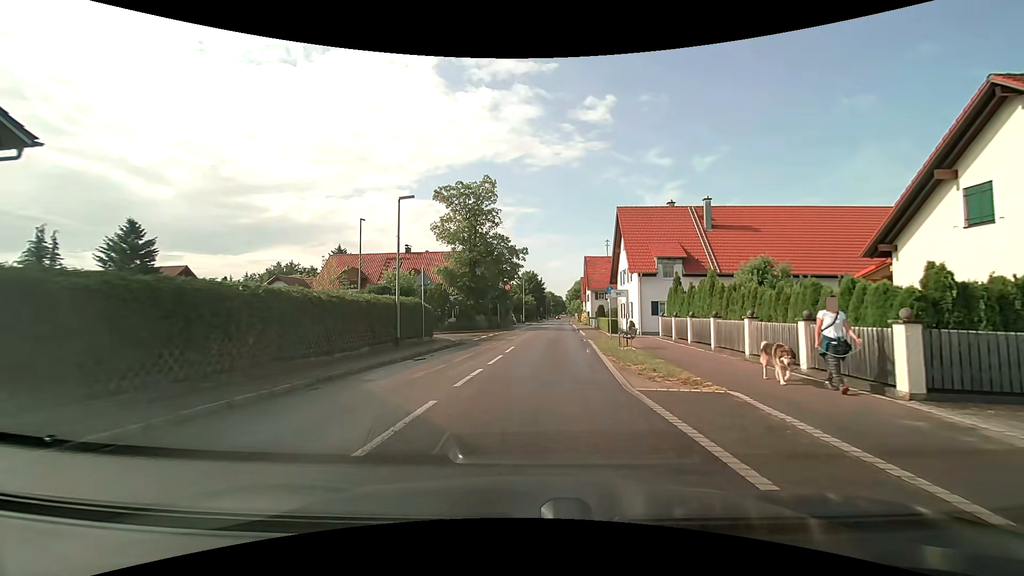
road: tertiary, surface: asphalt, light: Day
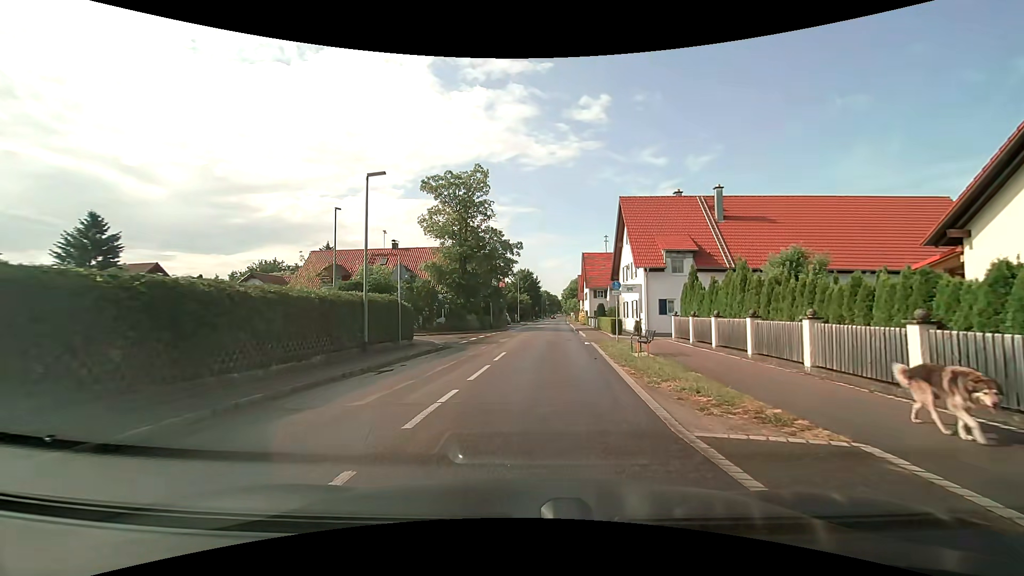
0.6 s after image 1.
(0.0, +3.4) m; +1°
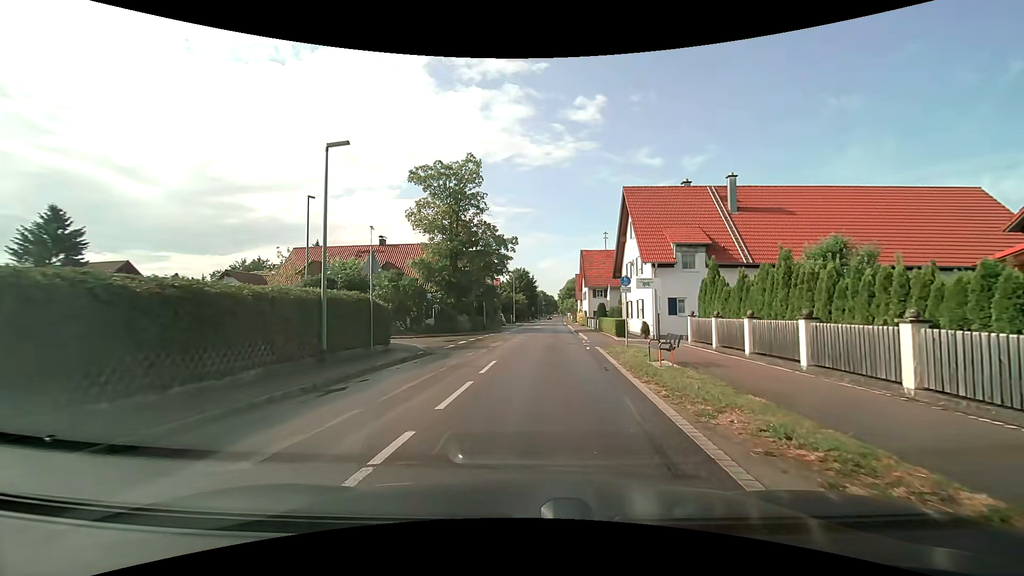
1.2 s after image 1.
(0.0, +3.0) m; -1°
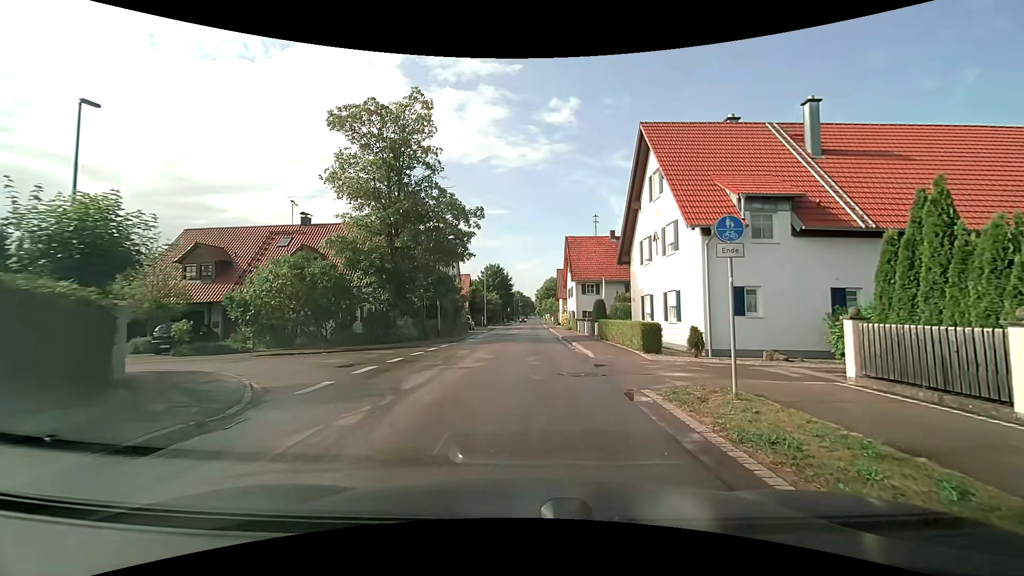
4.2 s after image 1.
(+0.4, +12.0) m; +3°
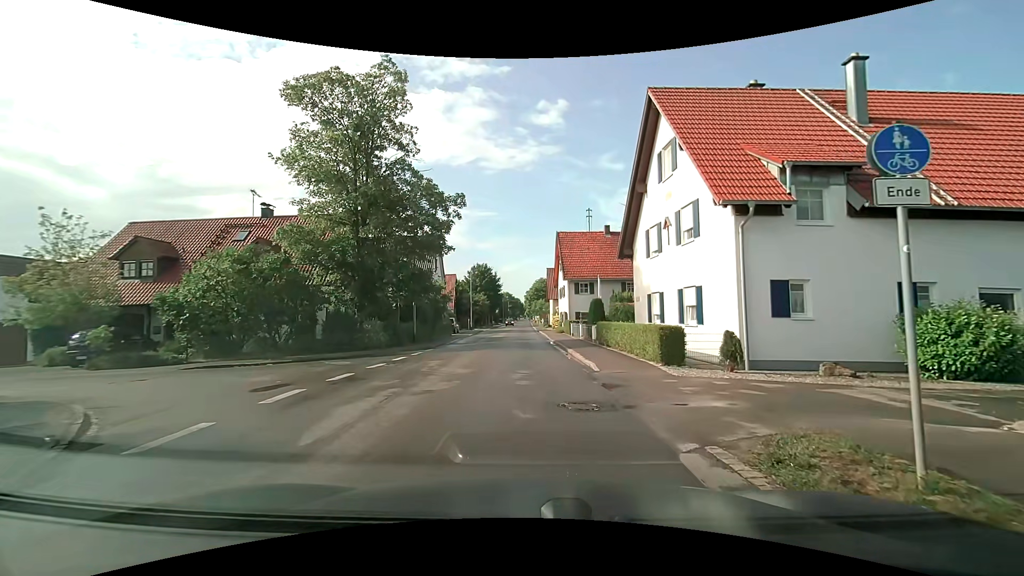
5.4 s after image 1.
(0.0, +3.8) m; +2°
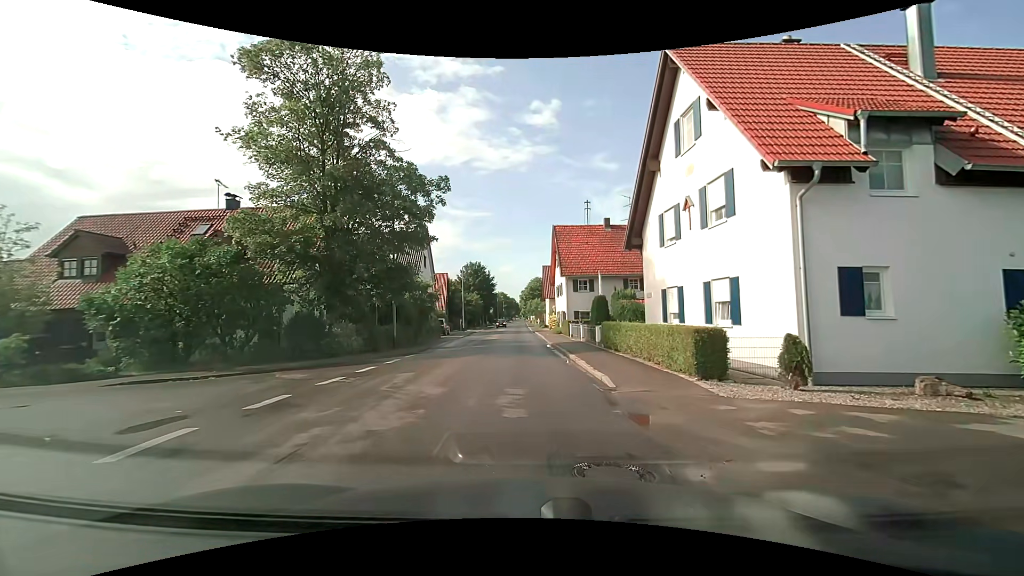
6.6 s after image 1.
(0.0, +3.2) m; 0°
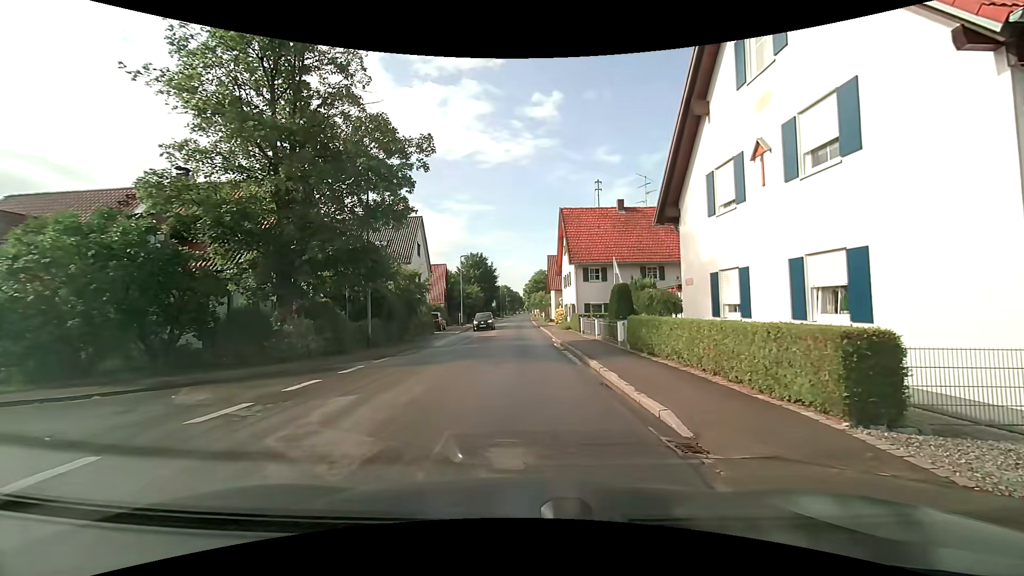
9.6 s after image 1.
(0.0, +4.5) m; +1°
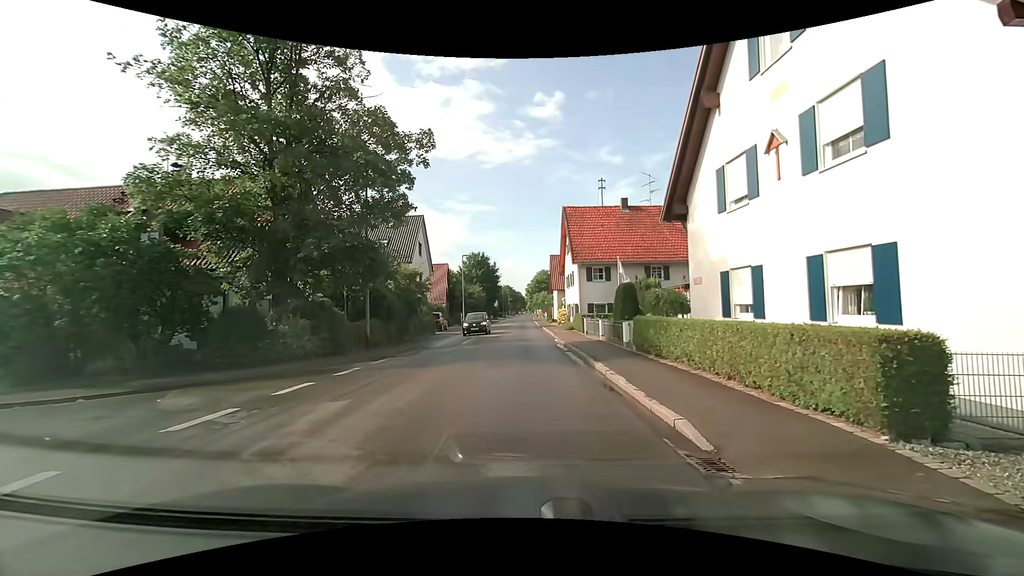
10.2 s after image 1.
(0.0, +0.5) m; 0°
